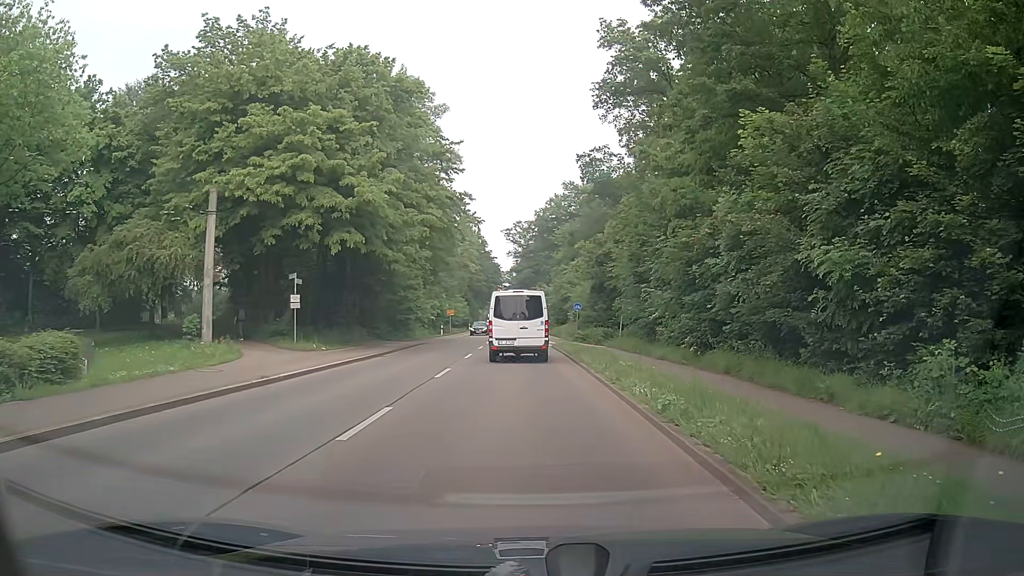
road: secondary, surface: asphalt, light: Day
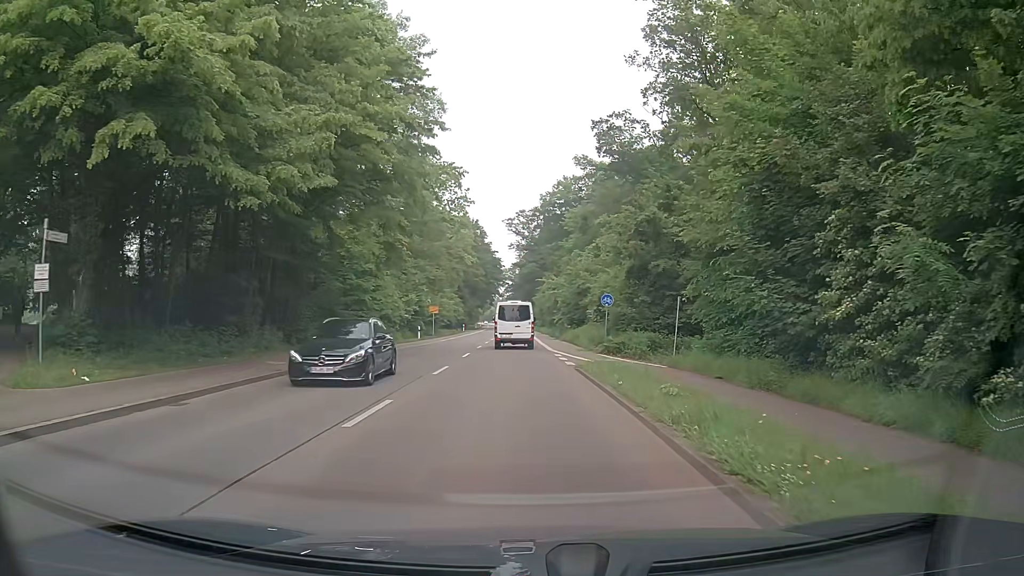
(-0.6, +17.5) m; -3°
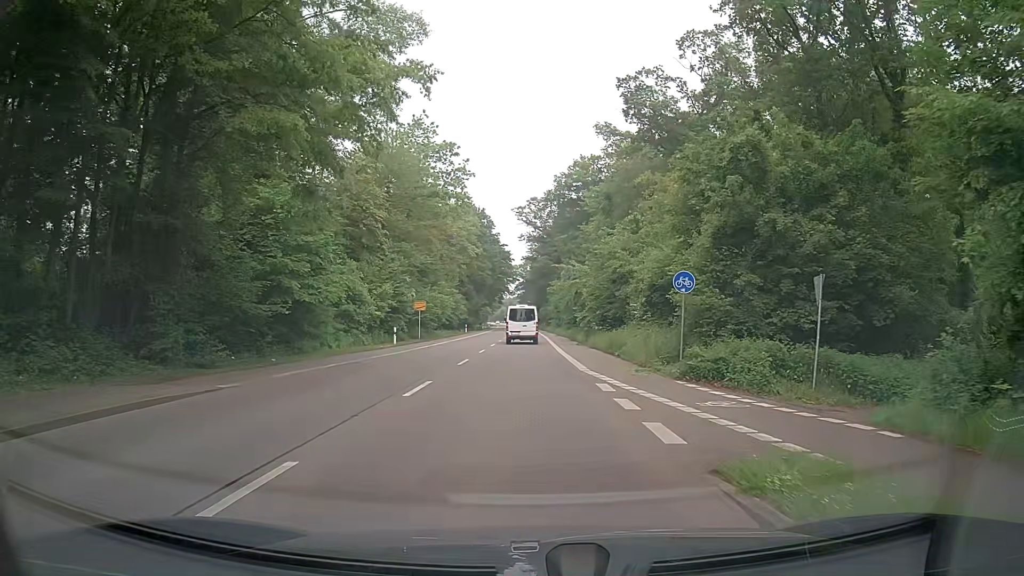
(0.0, +14.7) m; -1°
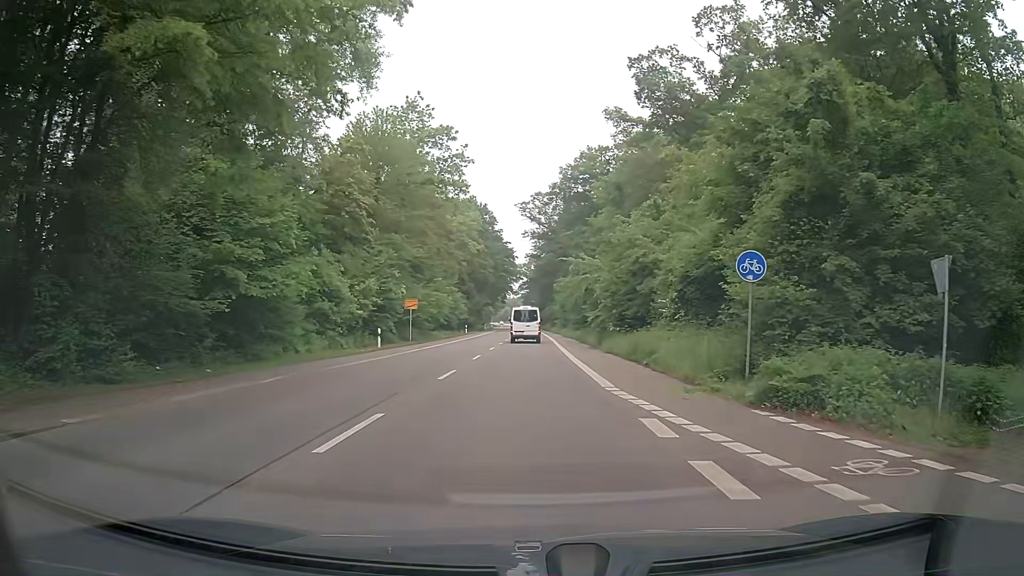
(0.0, +5.5) m; 0°
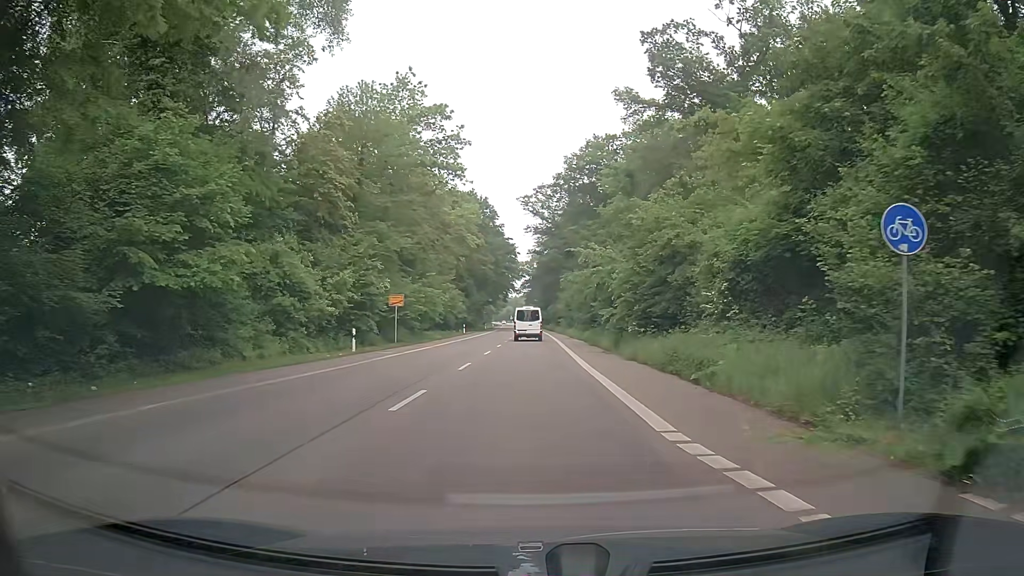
(0.0, +5.9) m; 0°
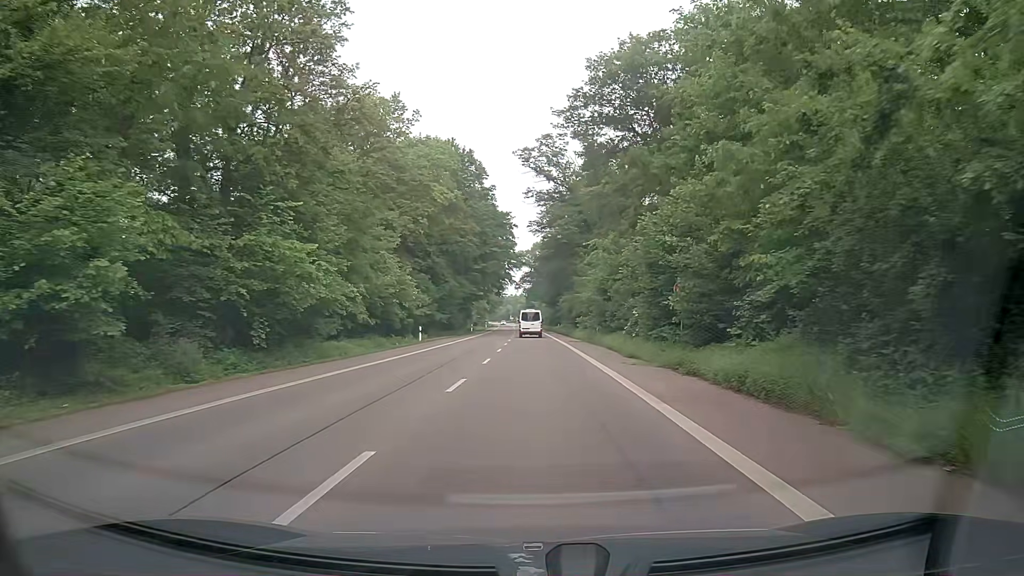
(+0.1, +33.6) m; 0°
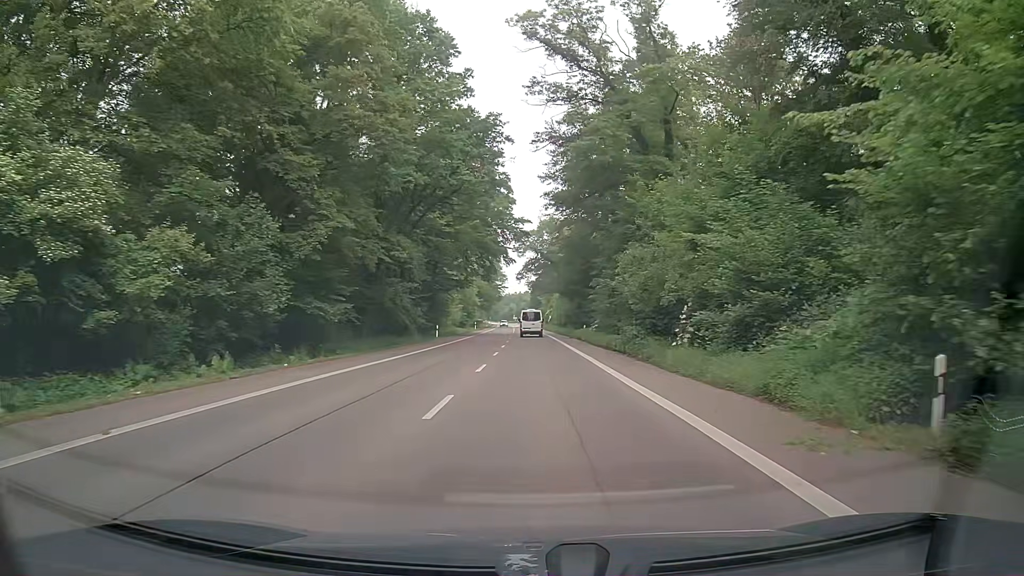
(0.0, +40.1) m; 0°
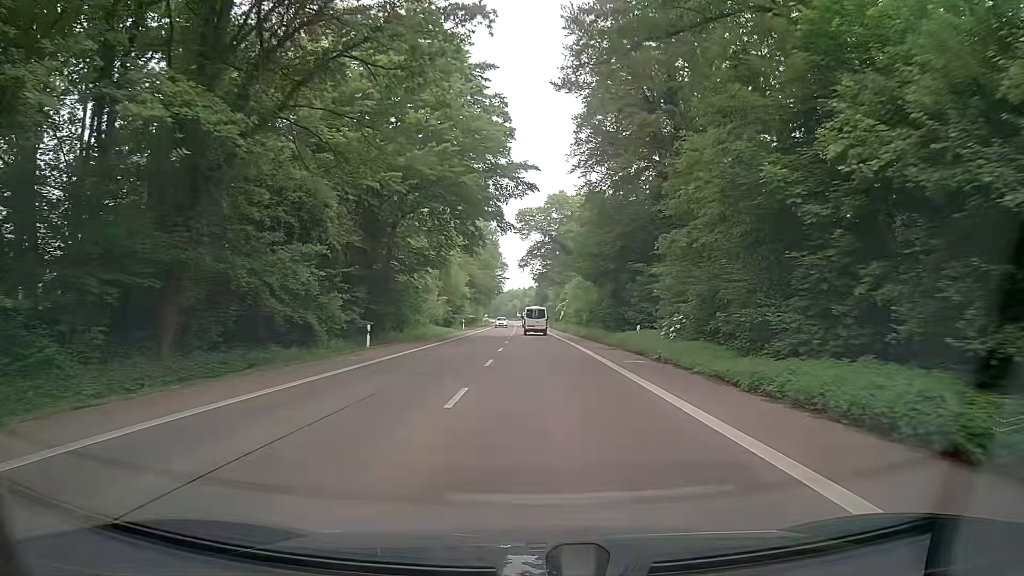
(-0.3, +26.3) m; 0°
(0, +10) (0, +20) (0, +30) (0, +40) (0, +50) (-1, +60) (-1, +70) (-1, +80) (-1, +90) (-1, +100) m
